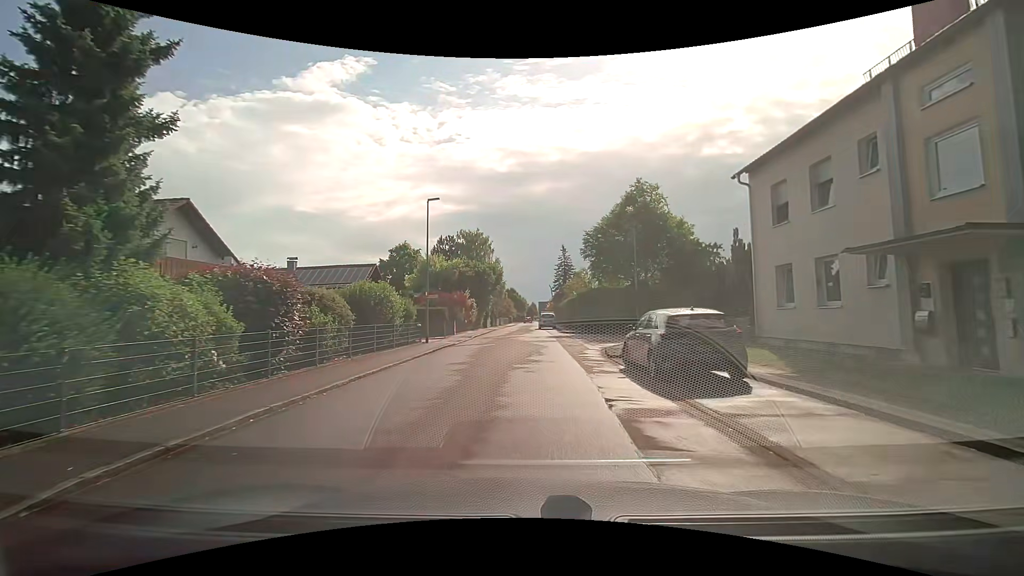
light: Day
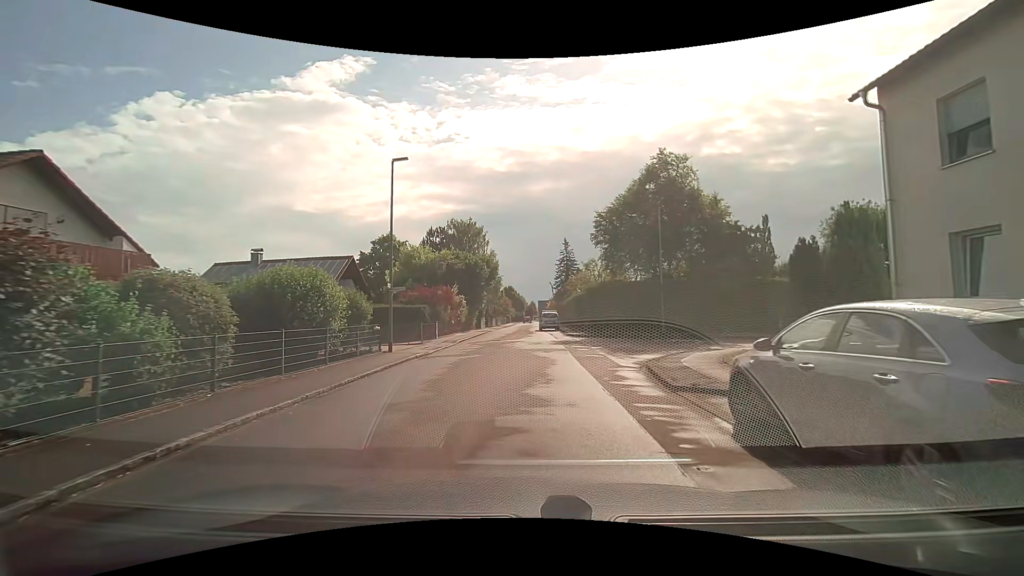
(+0.2, +6.9) m; +2°
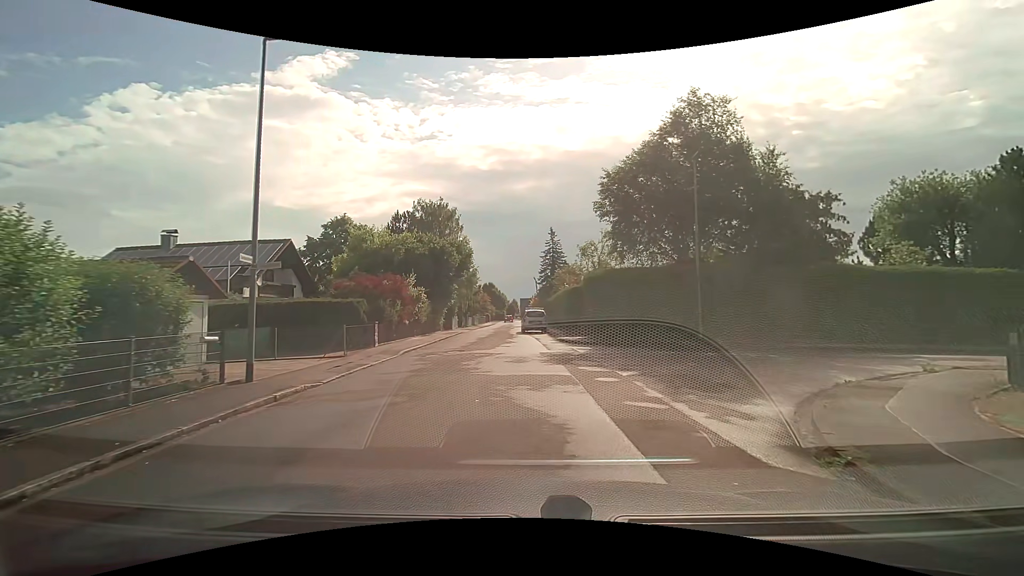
(0.0, +8.8) m; +2°
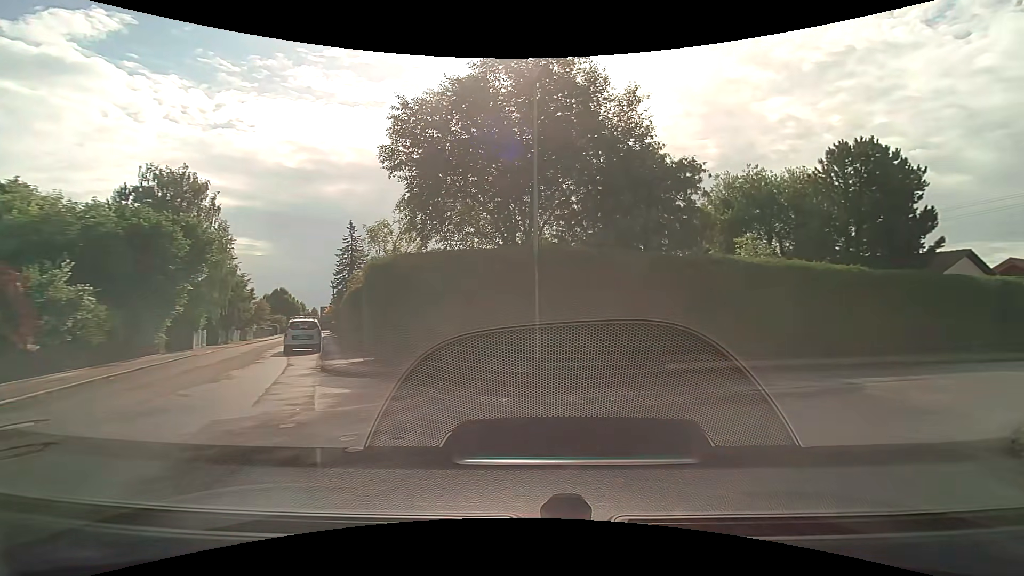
(+1.2, +8.5) m; +20°
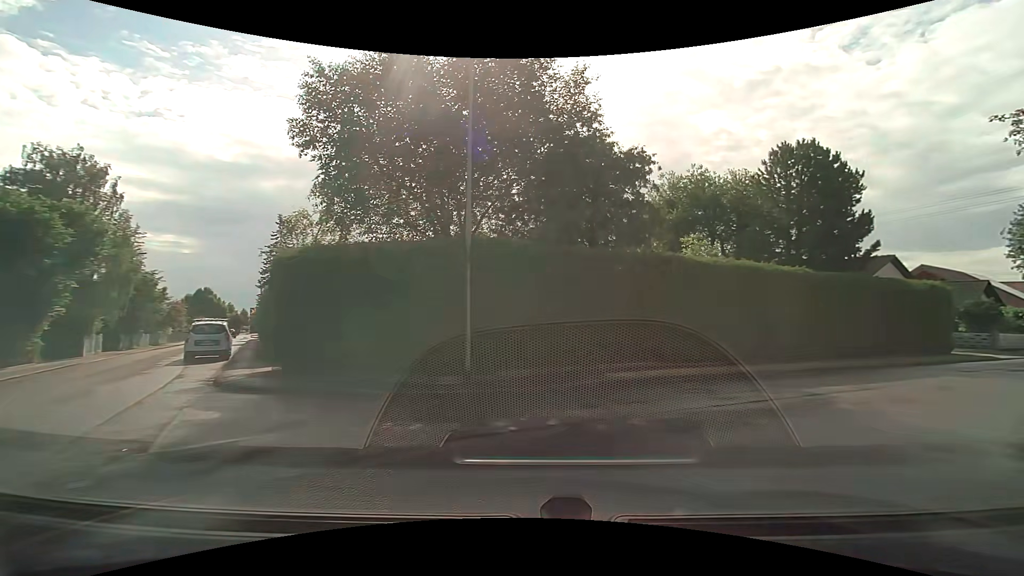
(+0.1, +1.7) m; +7°
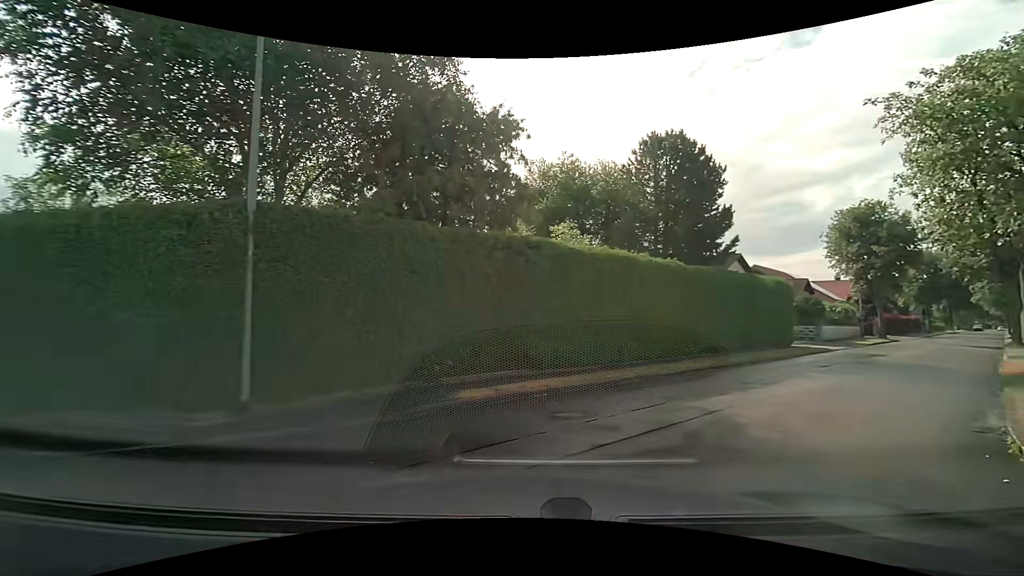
(+0.3, +3.1) m; +15°
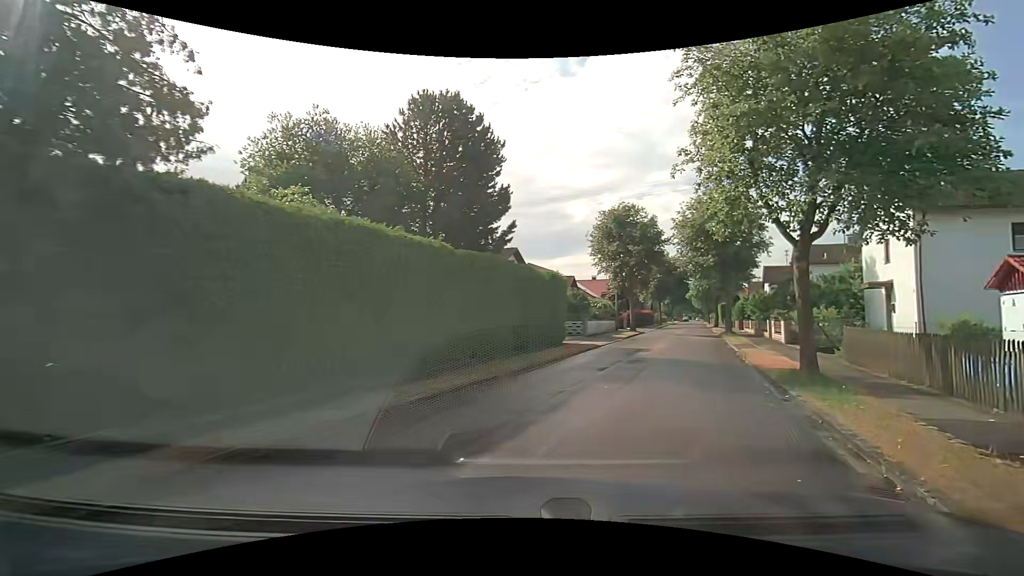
(+0.9, +4.5) m; +24°
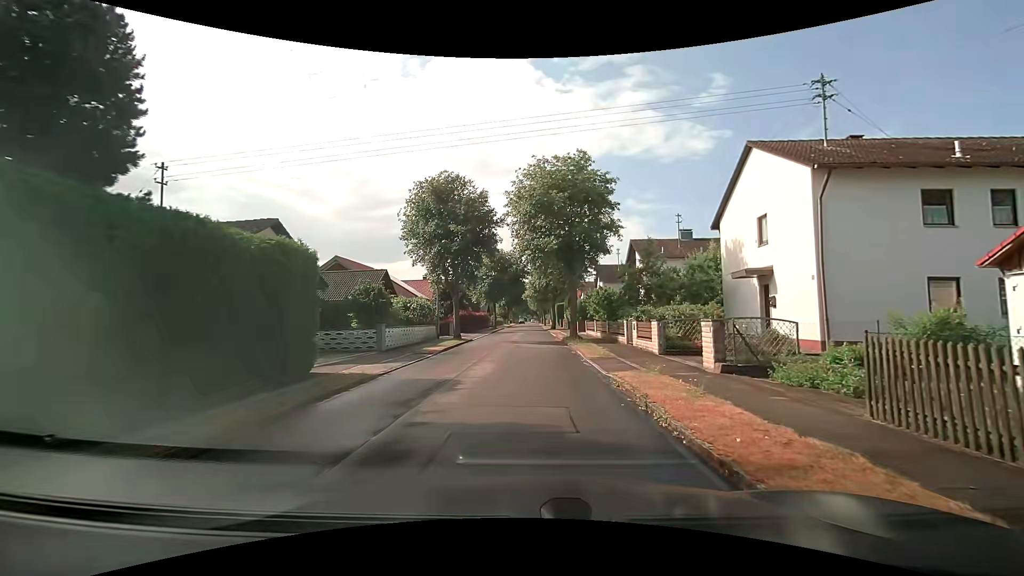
(+2.3, +9.9) m; +18°
(0, +10) (0, +20) (0, +30) (0, +40) (+1, +50) (+1, +60) (+1, +70) (+1, +80) (+1, +90) (+1, +100) m
